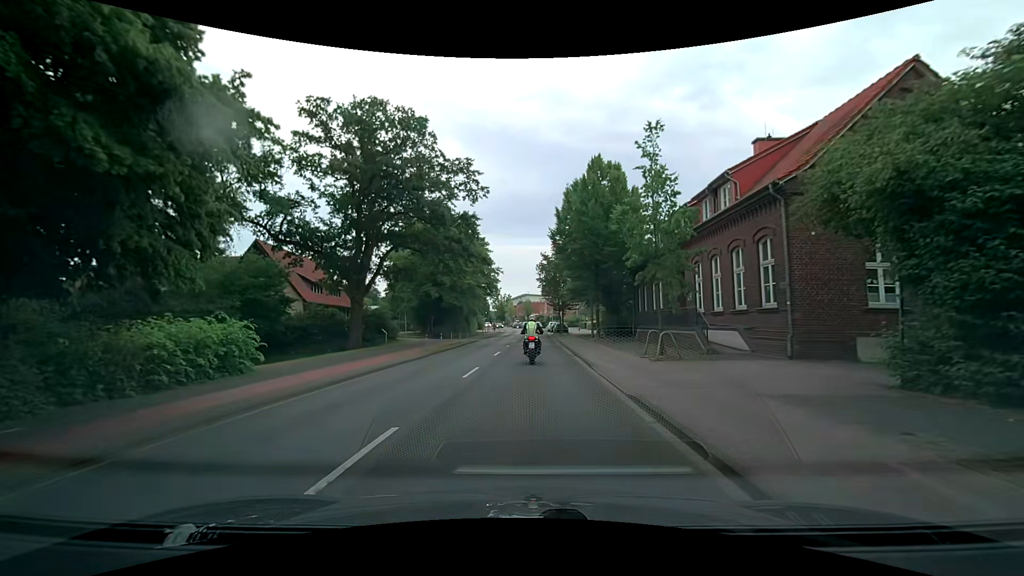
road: tertiary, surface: asphalt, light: Day
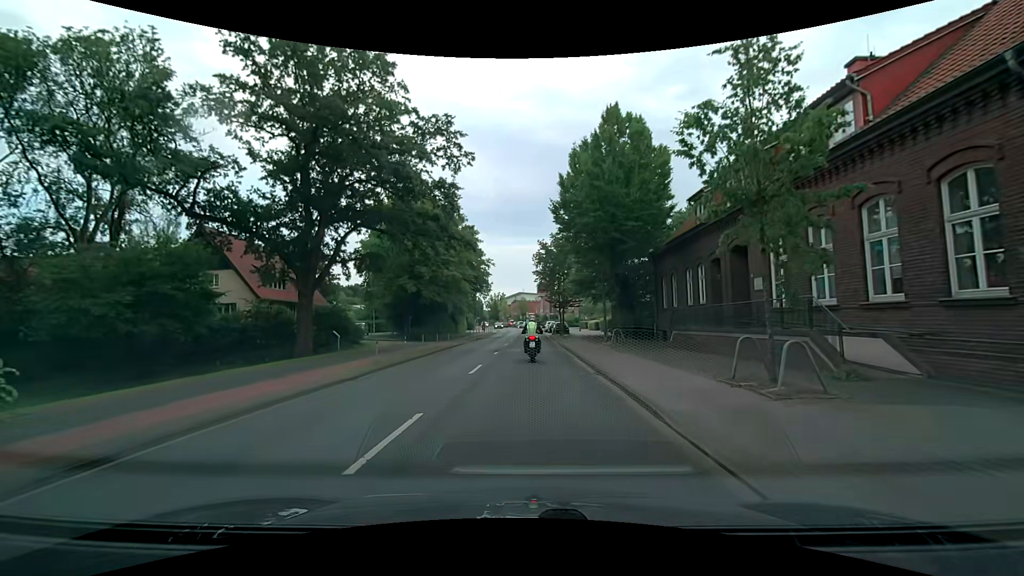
(0.0, +8.2) m; +1°
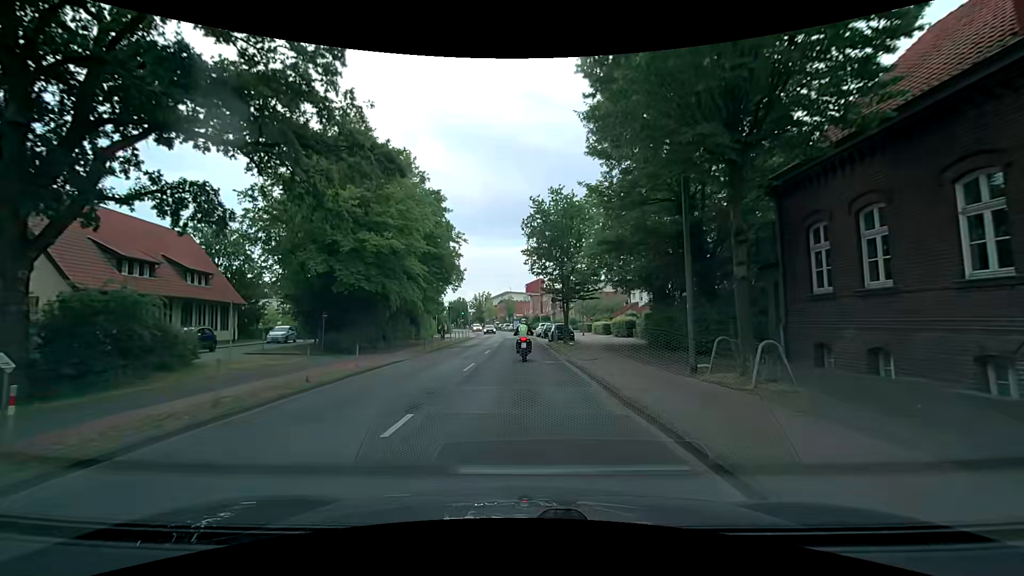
(+0.1, +17.0) m; +1°
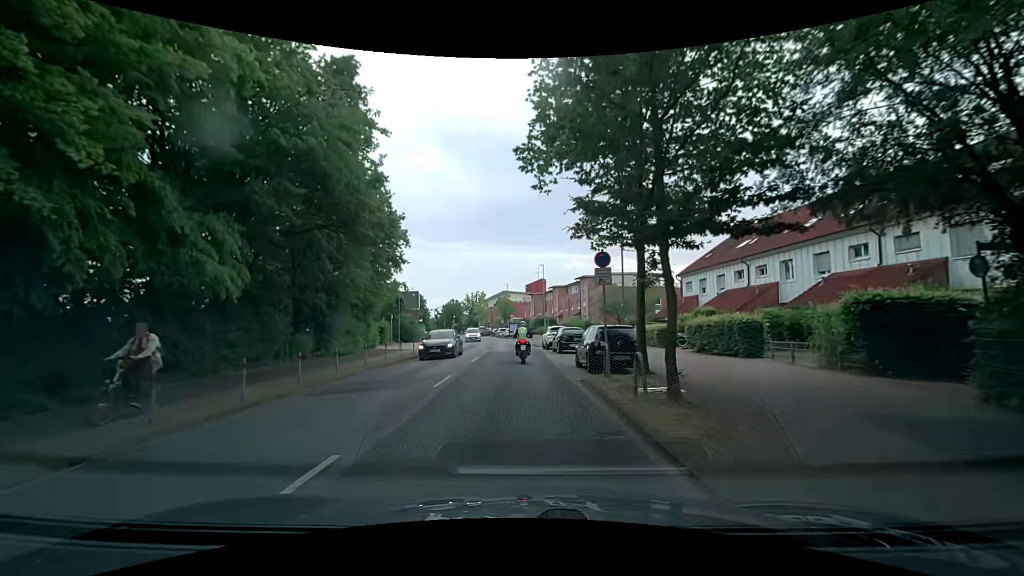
(+0.1, +22.5) m; +1°
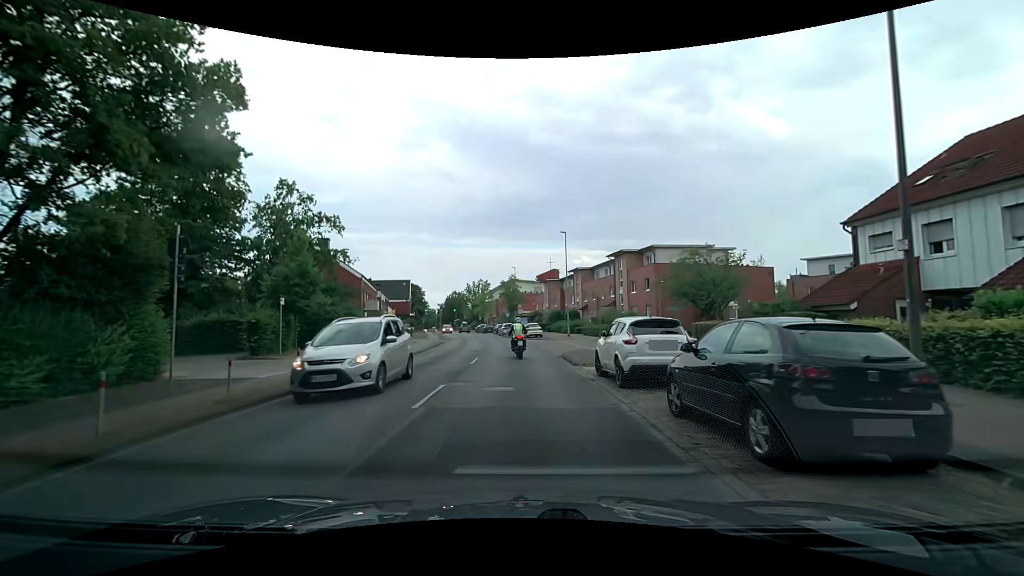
(-0.7, +22.2) m; -2°
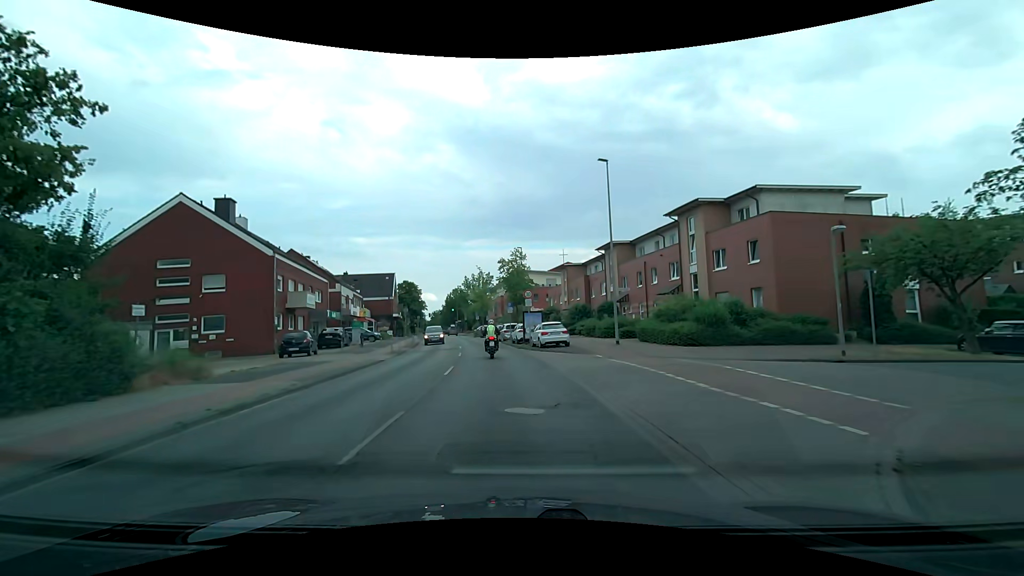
(-0.1, +21.9) m; -1°
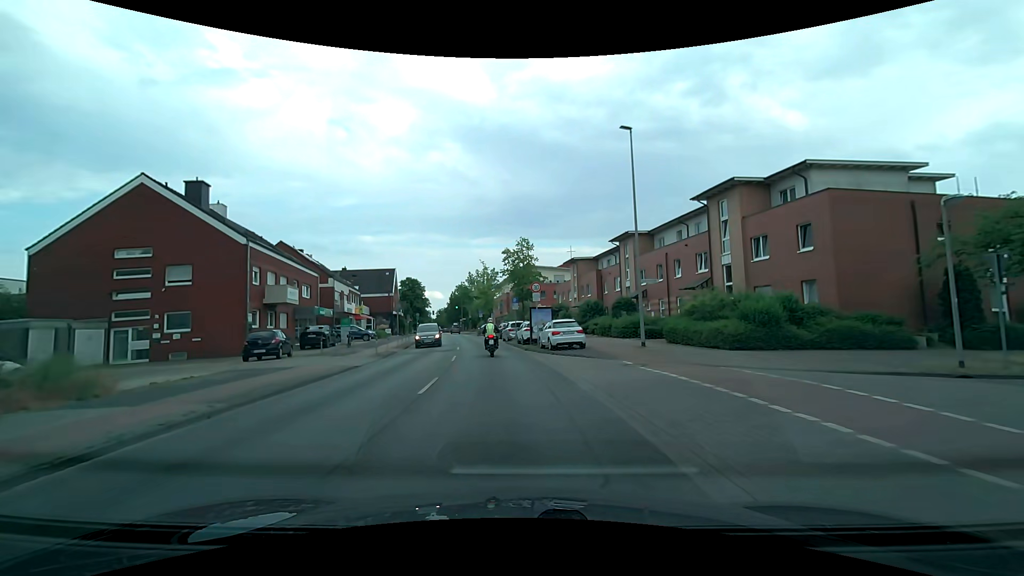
(0.0, +4.4) m; 0°
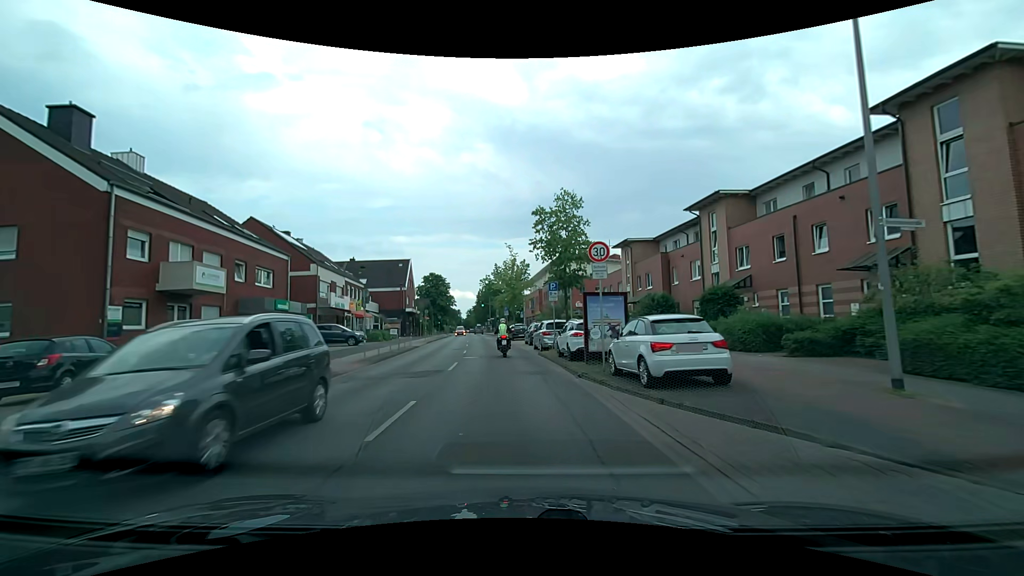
(-0.4, +13.5) m; -4°
(0, +10) (-1, +20) (-2, +30) (-3, +40) (-4, +50) (-5, +60) (-6, +70) (-6, +80) (-8, +90) (-9, +100) m
